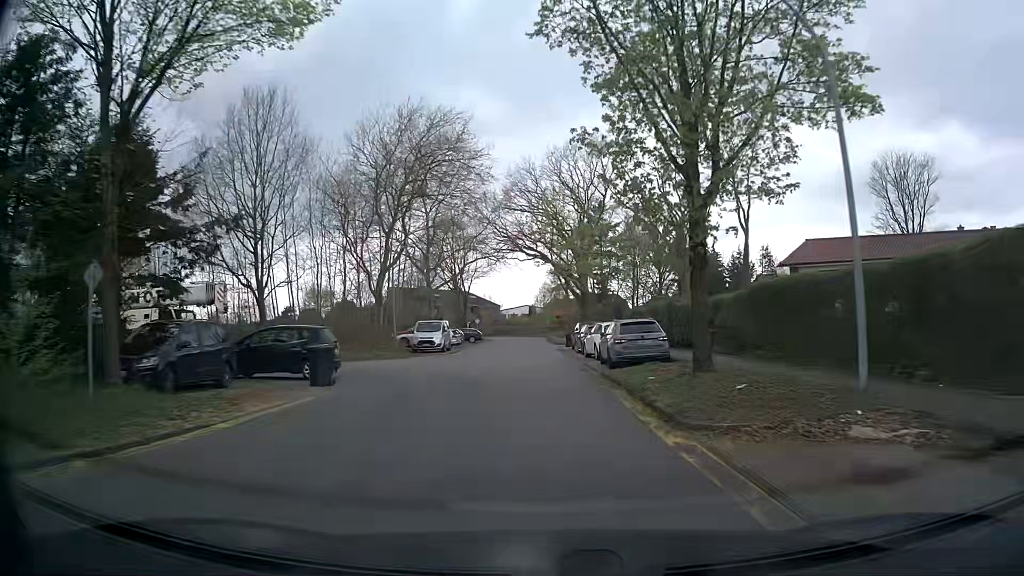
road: residential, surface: asphalt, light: Day
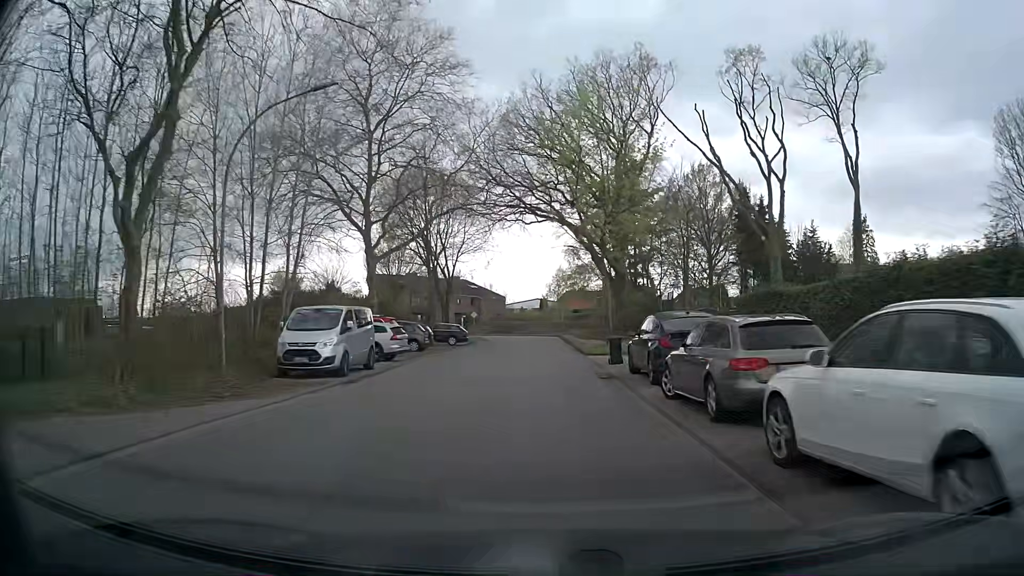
(-0.3, +22.9) m; -1°
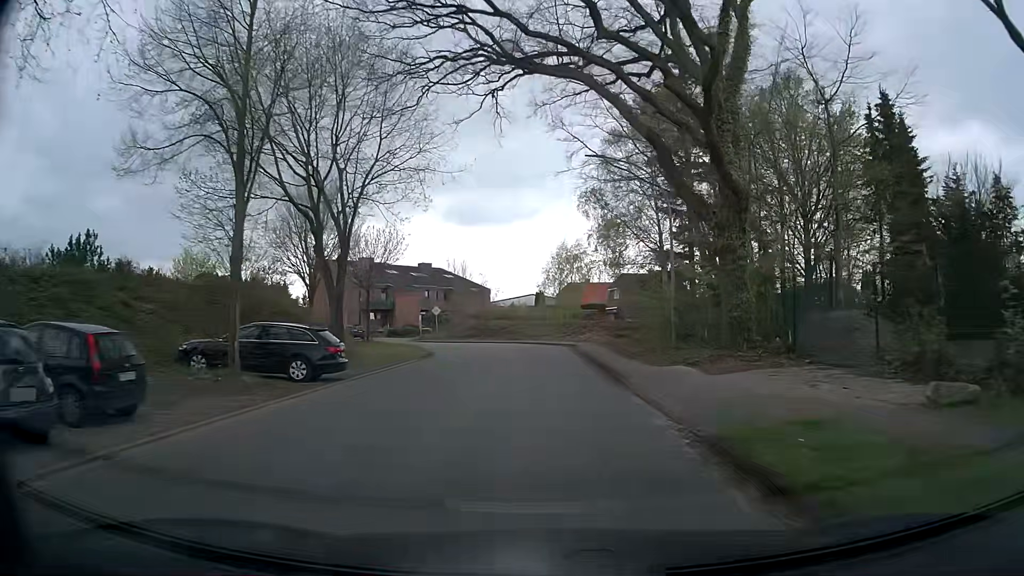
(-0.1, +28.8) m; +1°
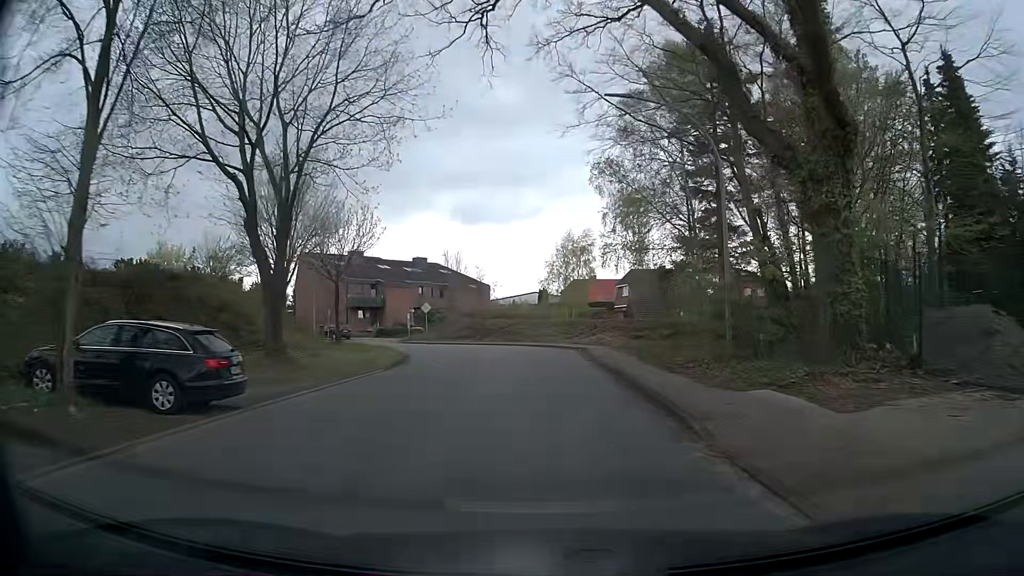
(0.0, +6.7) m; -1°
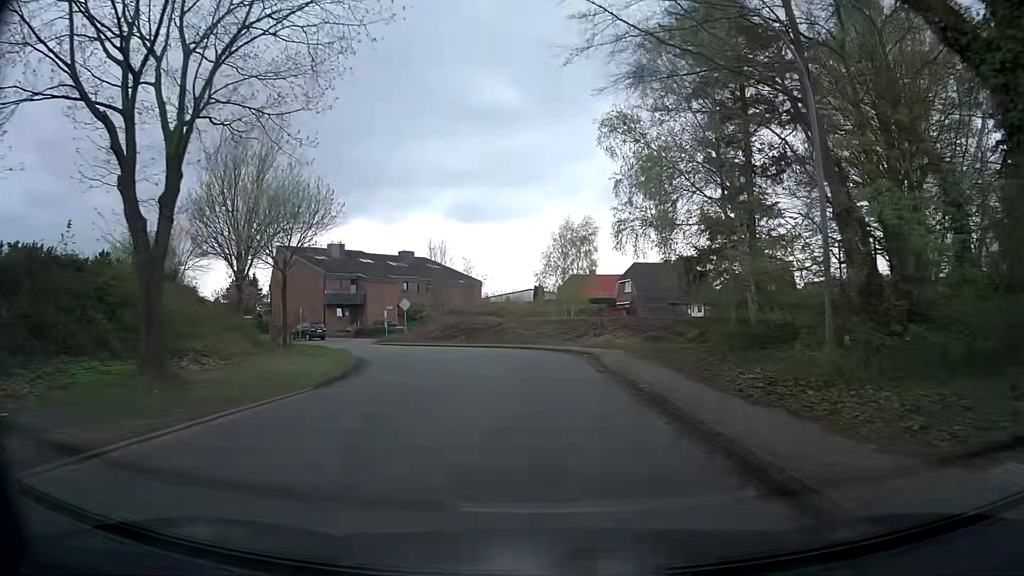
(0.0, +6.5) m; 0°
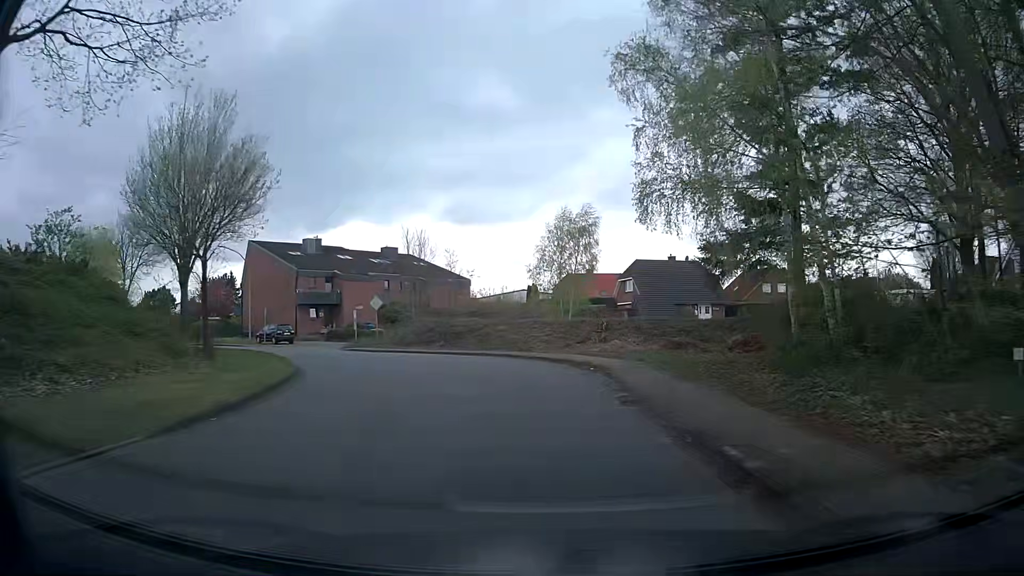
(+0.1, +6.4) m; +2°
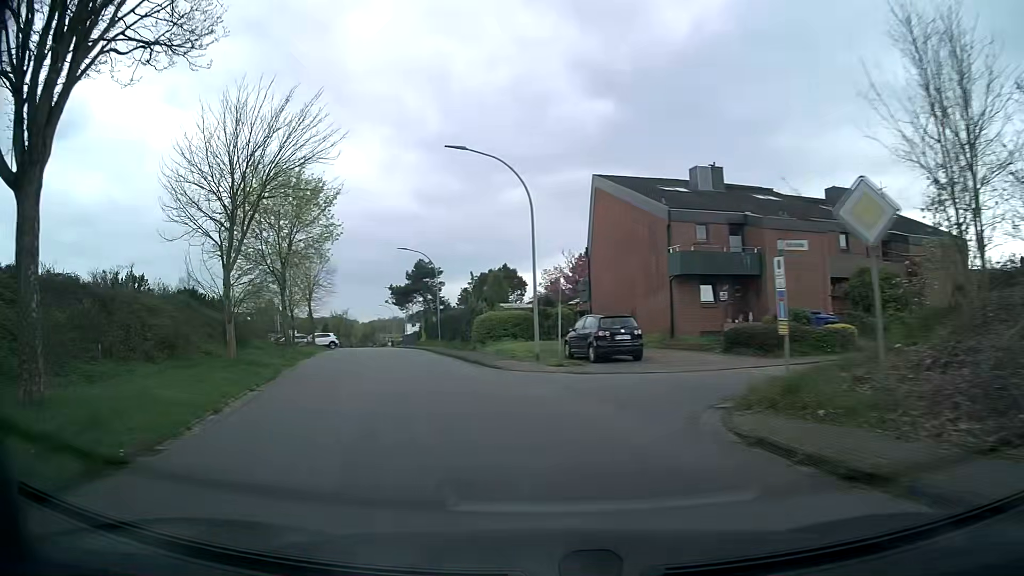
(-7.4, +29.9) m; -37°
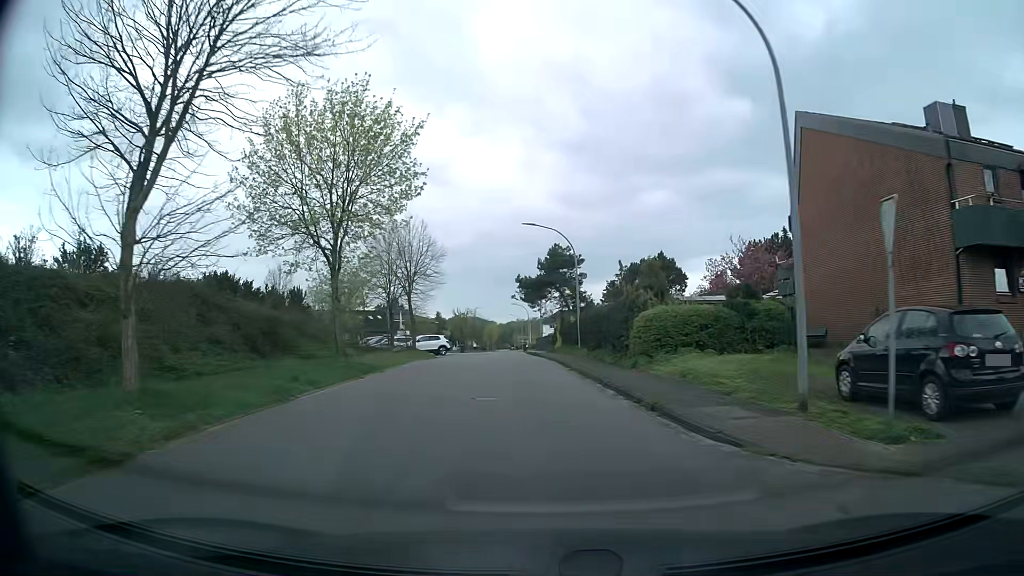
(-1.6, +13.3) m; -12°
(0, +10) (-1, +20) (-2, +30) (-2, +40) (-3, +50) (-4, +60) (-5, +70) (-5, +80) (-6, +90) (-6, +100) m
